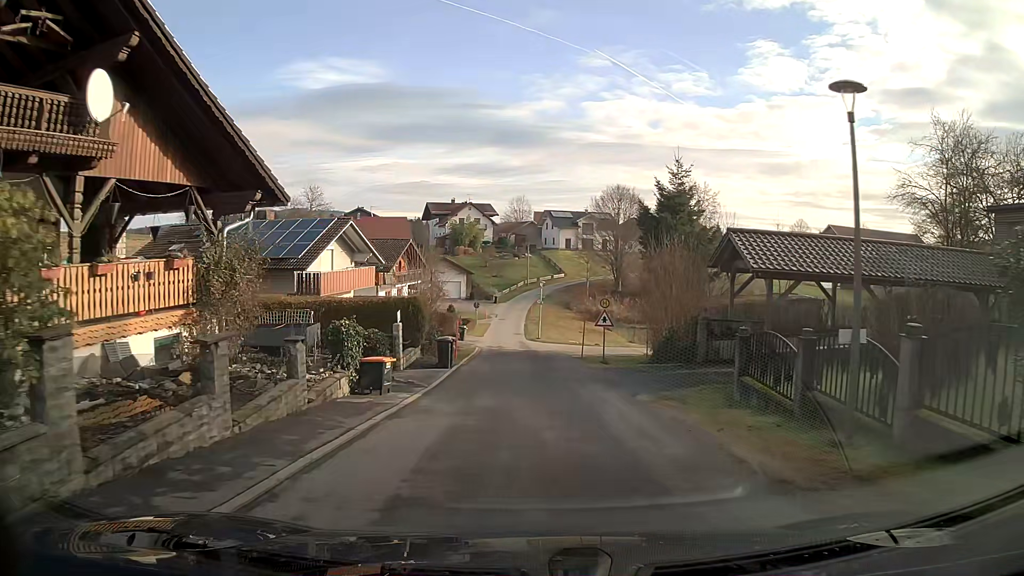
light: Day
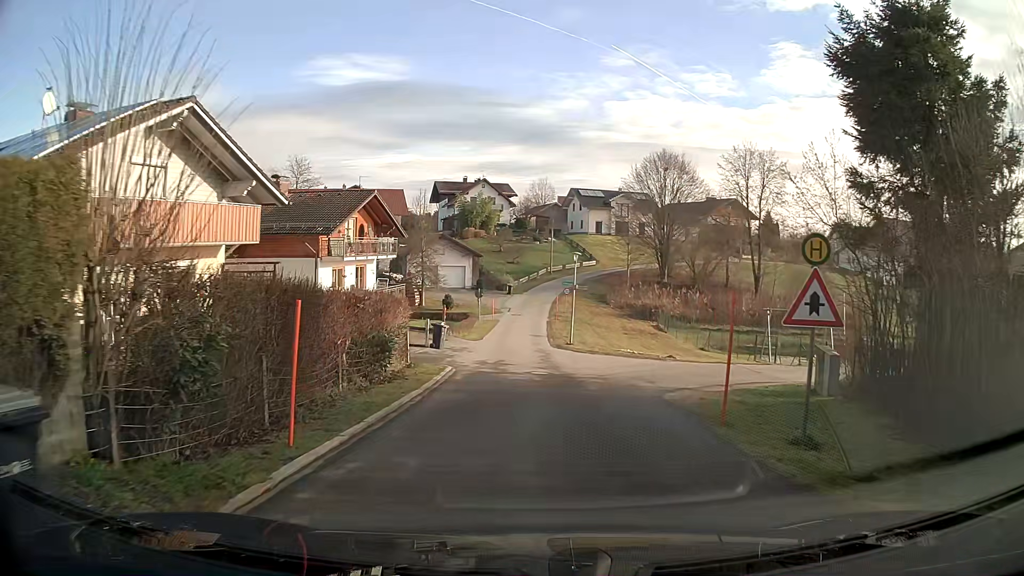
(-0.3, +19.3) m; -1°
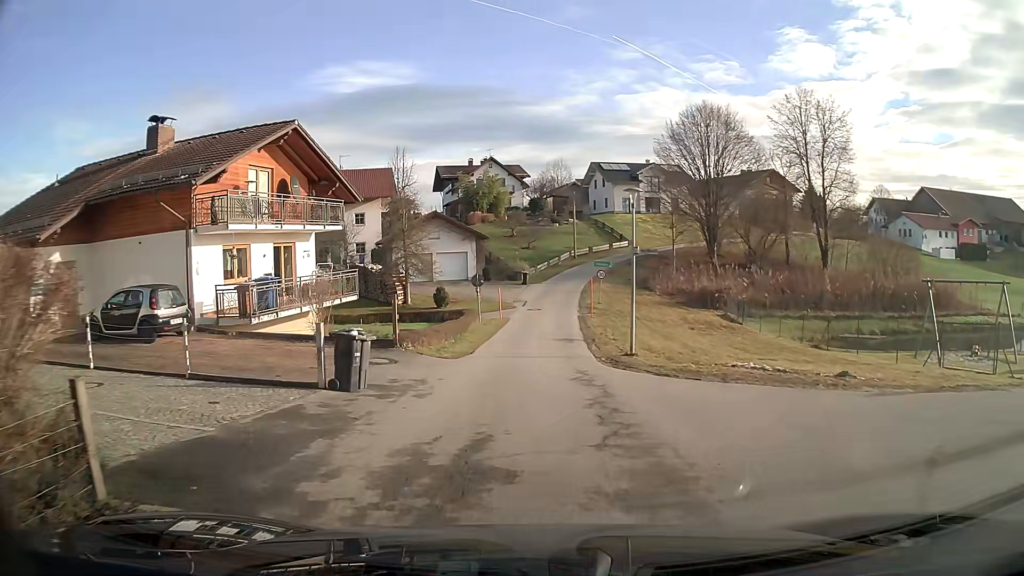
(-0.2, +14.6) m; -2°
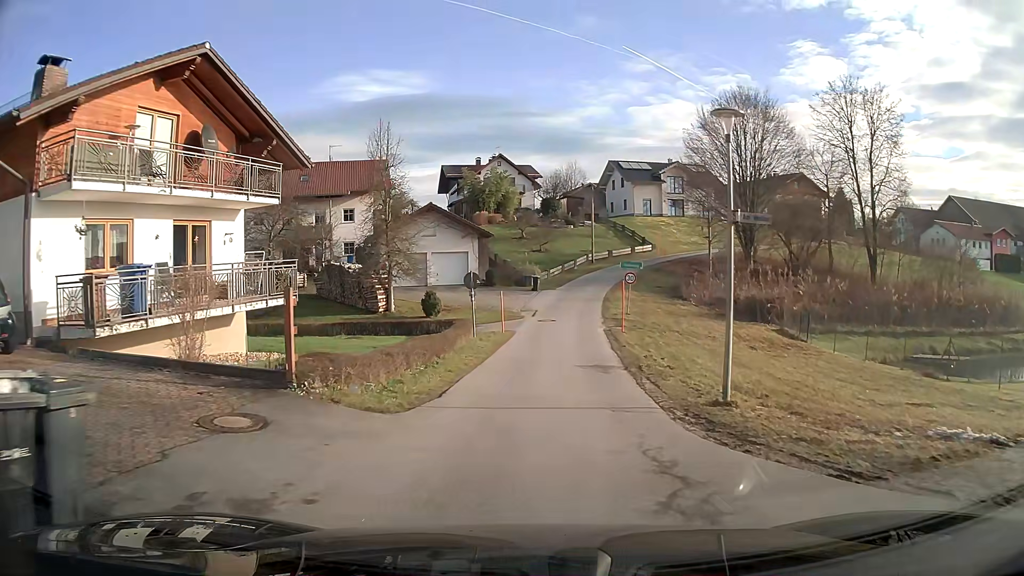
(-0.1, +8.0) m; -1°
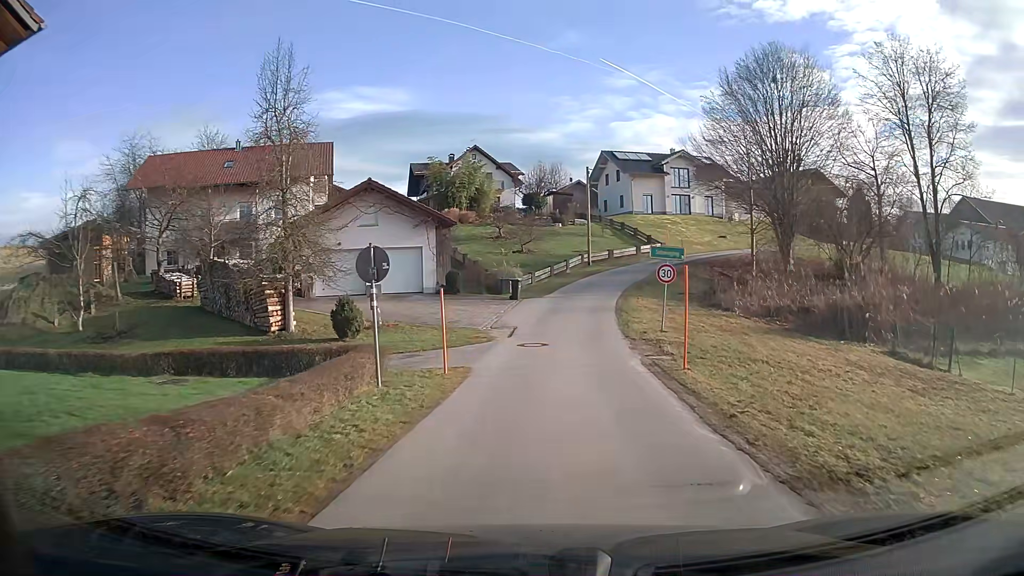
(+0.1, +12.6) m; +2°
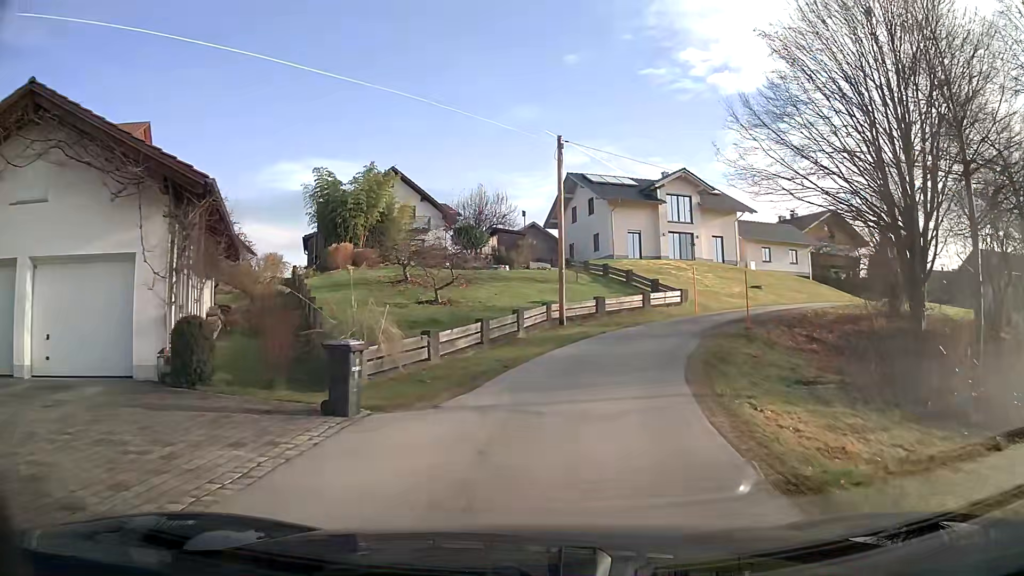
(+0.8, +21.8) m; +5°
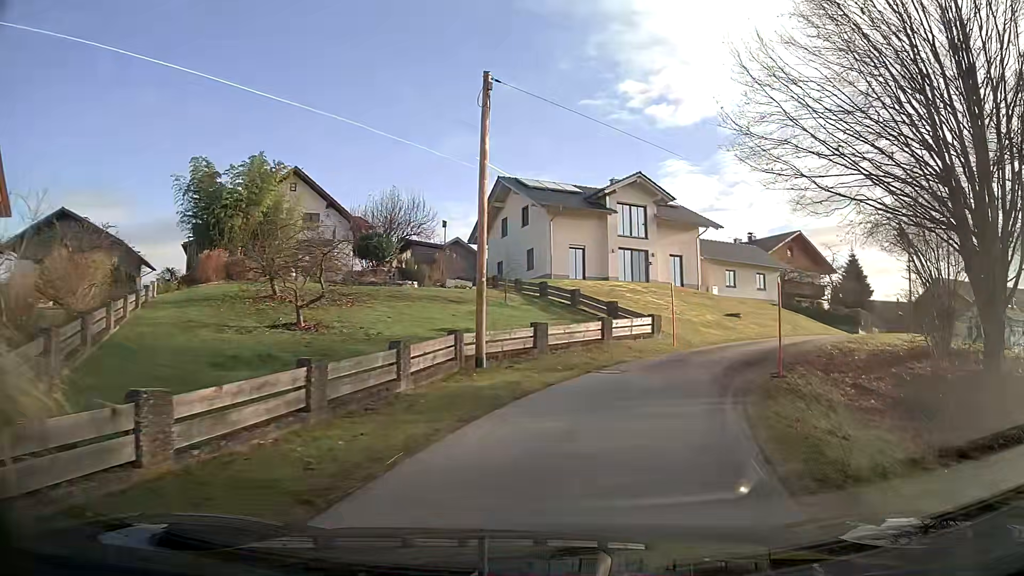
(+0.5, +8.7) m; +7°
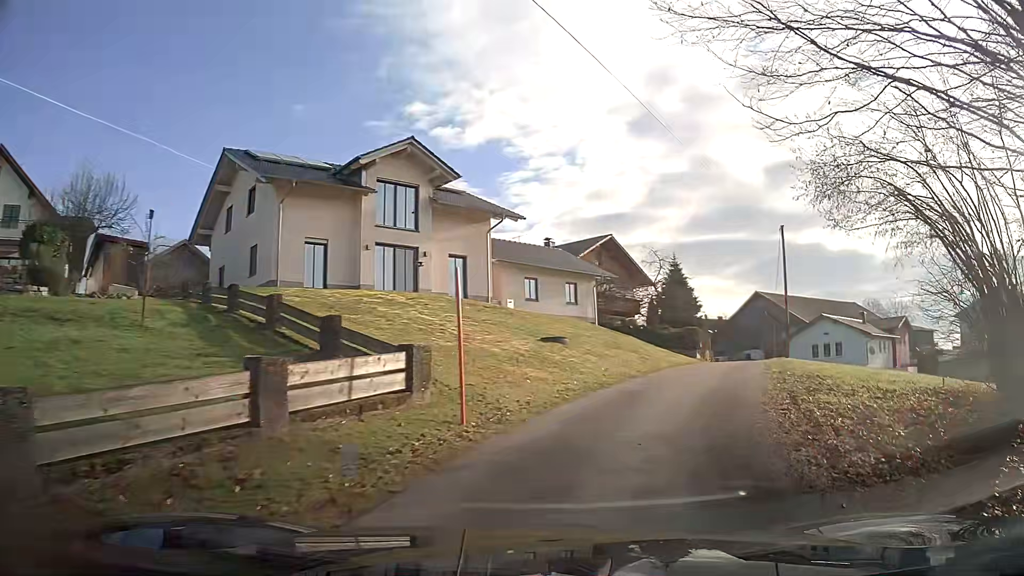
(+2.1, +12.2) m; +21°
(+1, +10) (+4, +20) (+6, +29) (+9, +39) (+12, +48) (+14, +58) (+16, +68) (+18, +78) (+20, +88) (+19, +98) m
